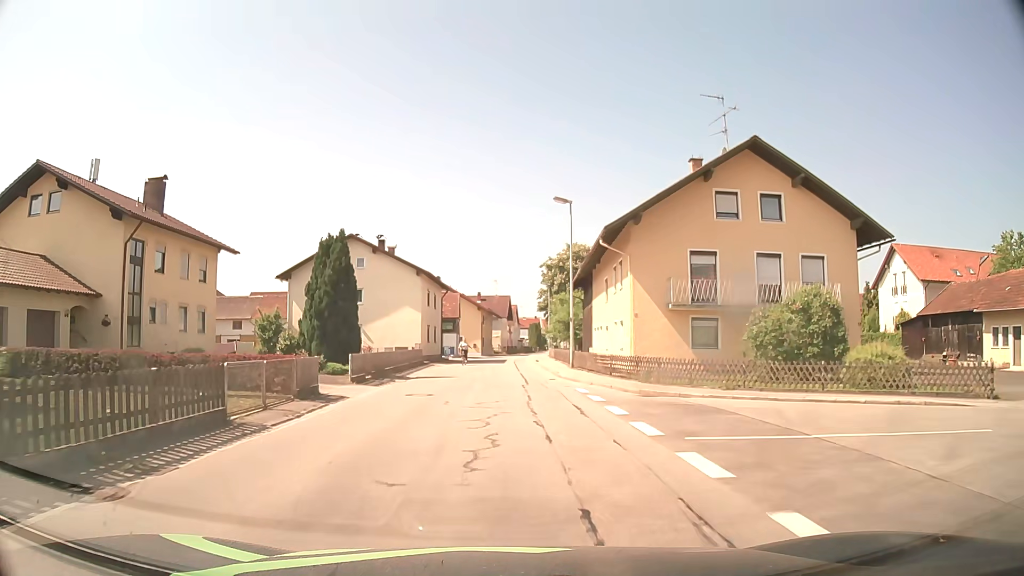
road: tertiary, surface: asphalt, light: Day
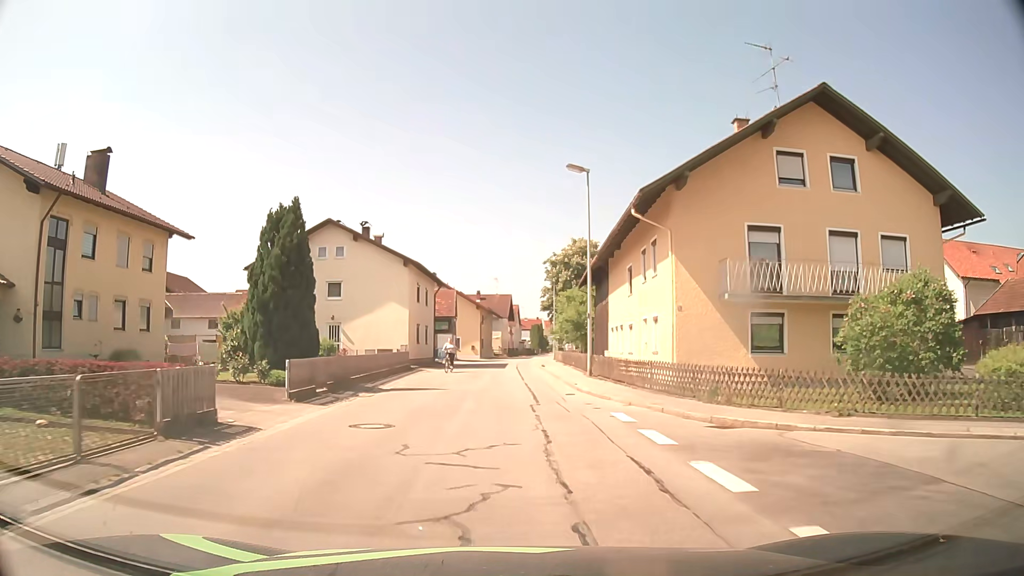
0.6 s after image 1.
(0.0, +6.5) m; 0°
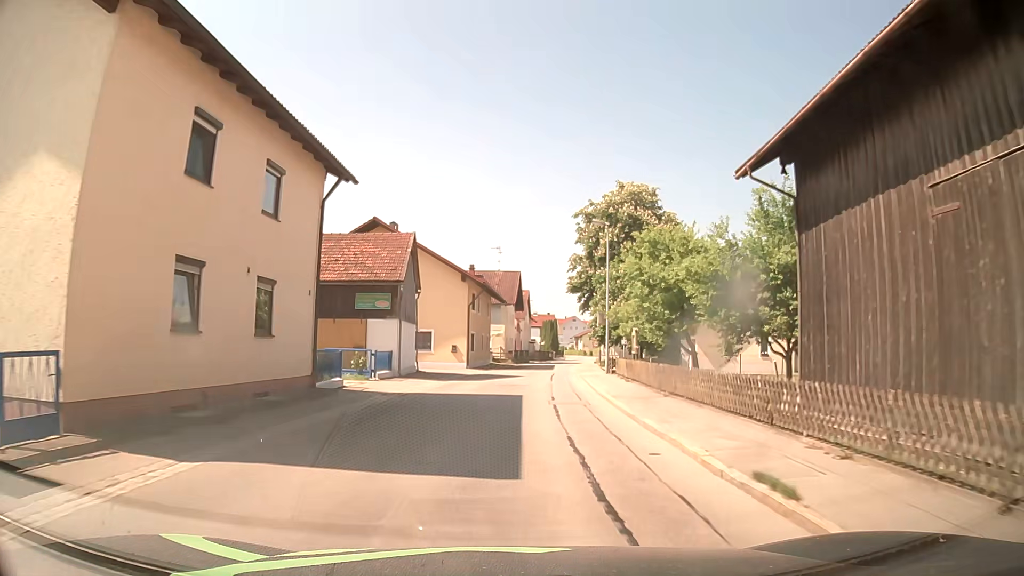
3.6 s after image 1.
(-0.2, +33.3) m; 0°
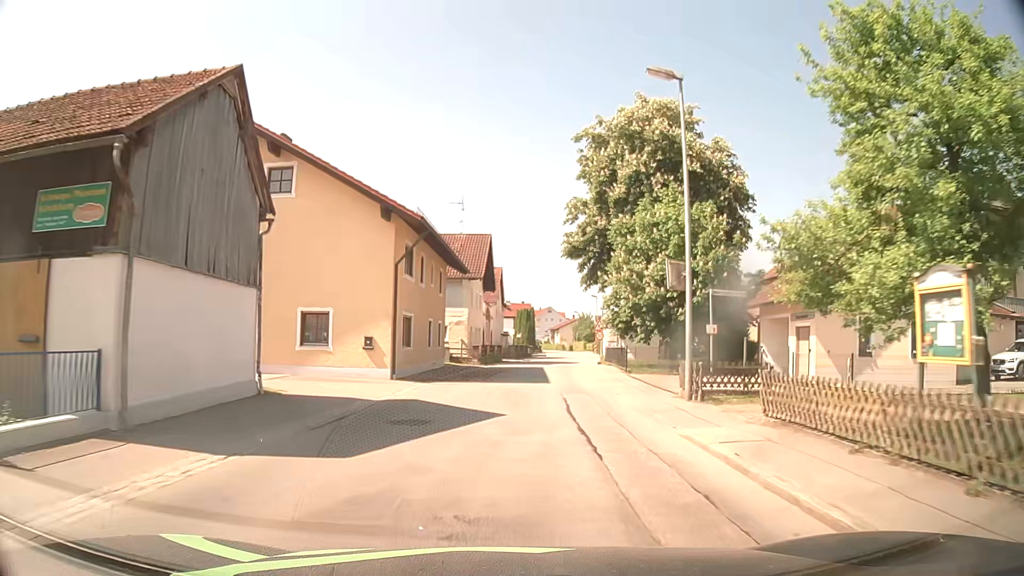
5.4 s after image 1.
(+0.4, +20.0) m; +3°
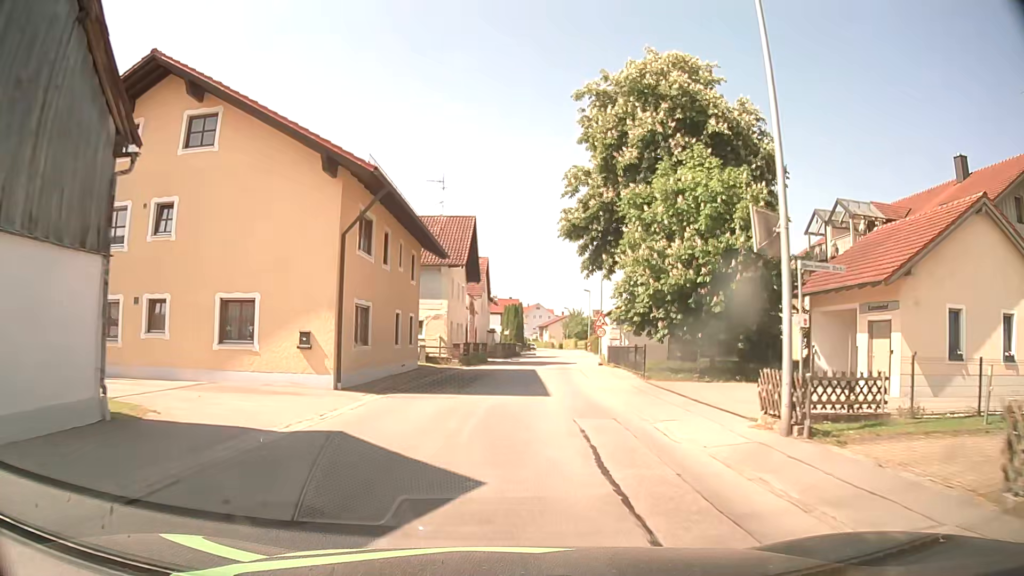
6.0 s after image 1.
(0.0, +6.2) m; +1°
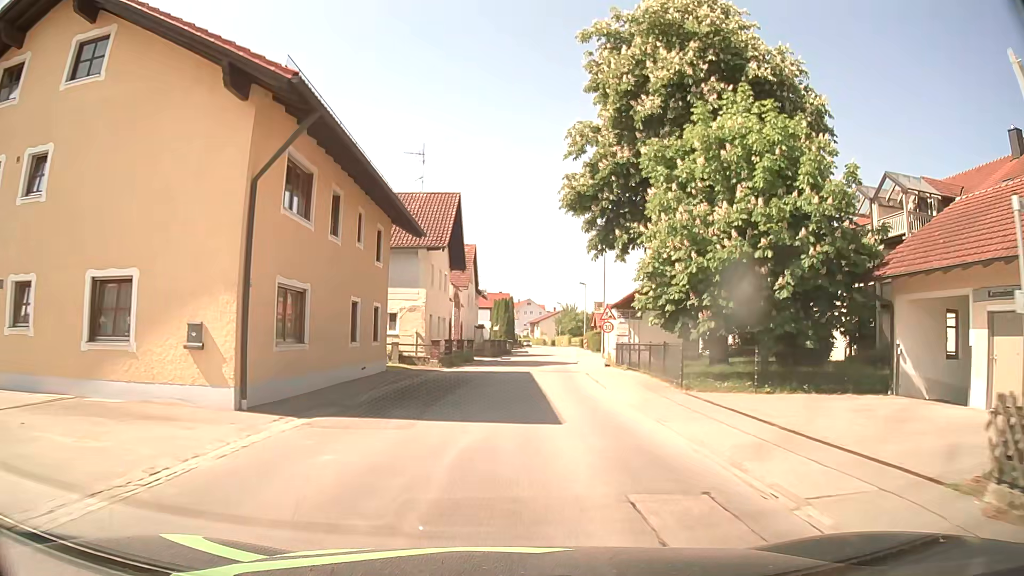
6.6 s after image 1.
(0.0, +6.0) m; +1°
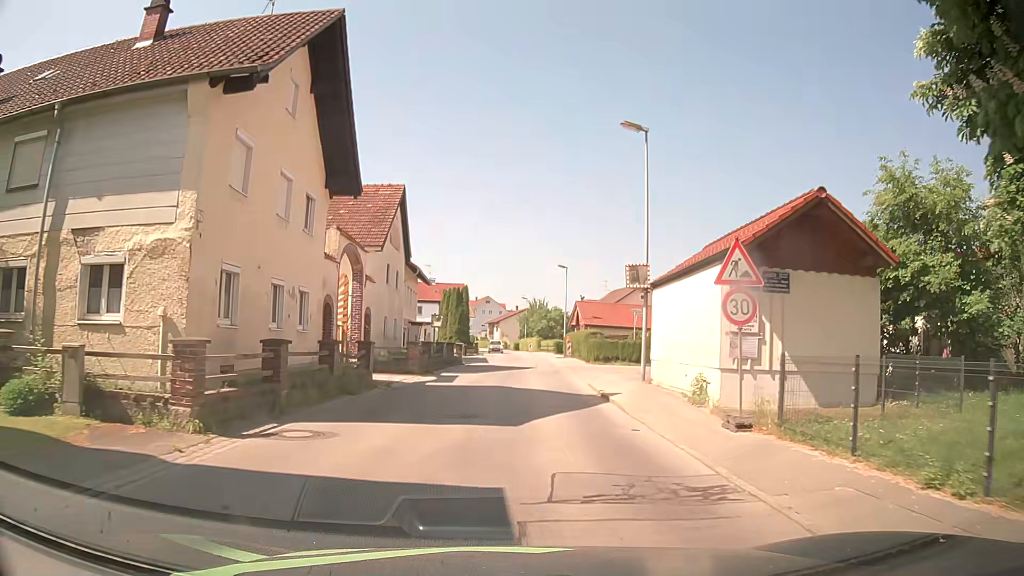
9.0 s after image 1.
(+0.4, +21.9) m; +2°
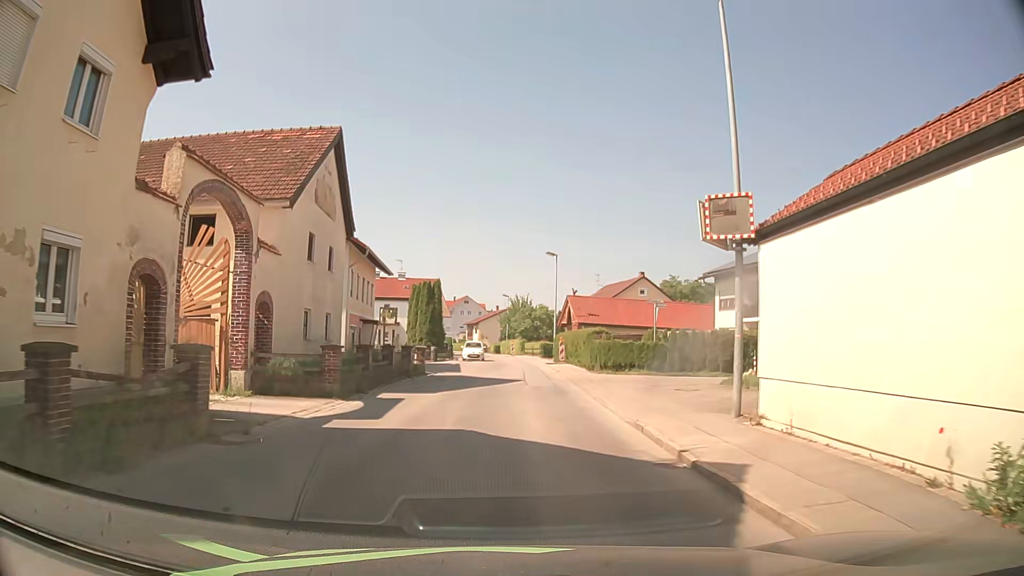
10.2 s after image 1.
(+0.2, +9.9) m; +3°
(0, +10) (+1, +20) (+1, +30) (0, +40) (0, +50) (0, +60) (-1, +70) (-2, +80) (-3, +90) (-4, +100) m
